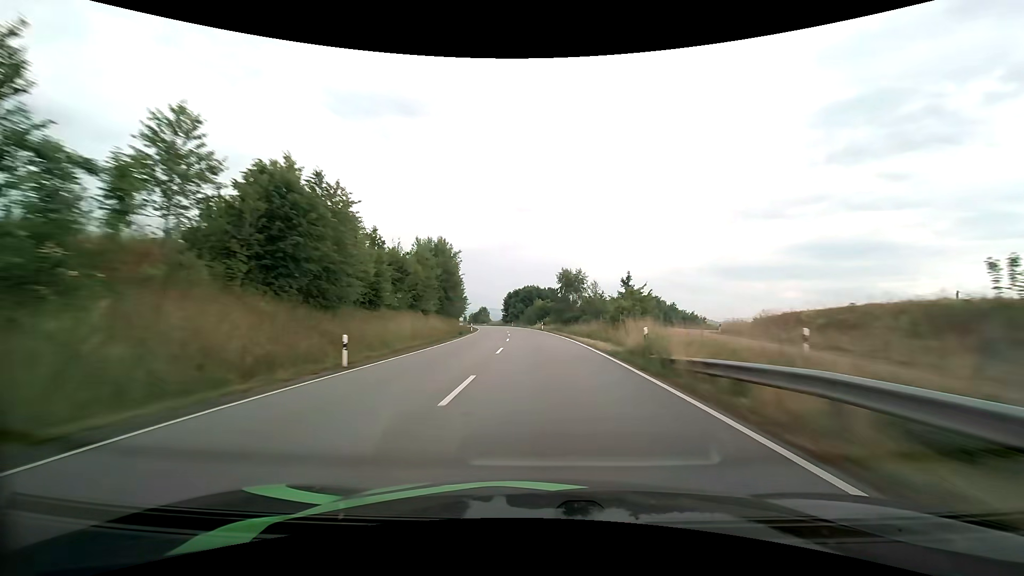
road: primary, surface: asphalt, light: Day
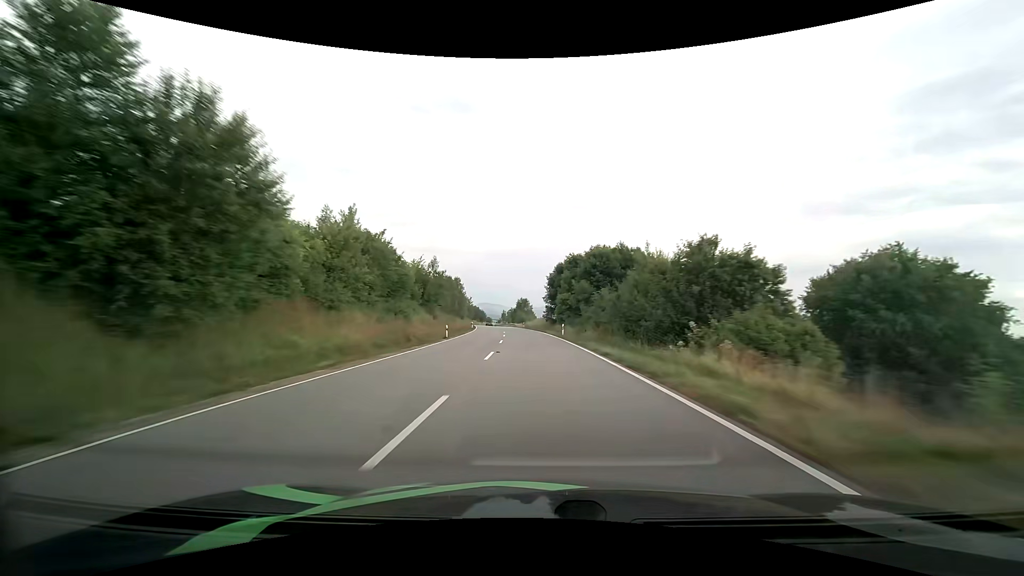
(-3.6, +75.6) m; -6°
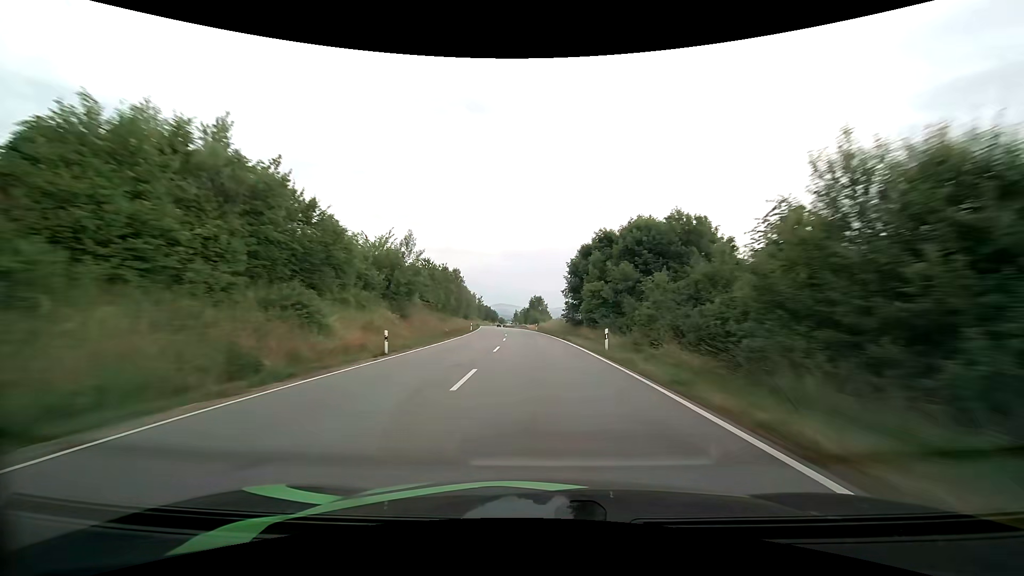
(-0.2, +19.4) m; -2°
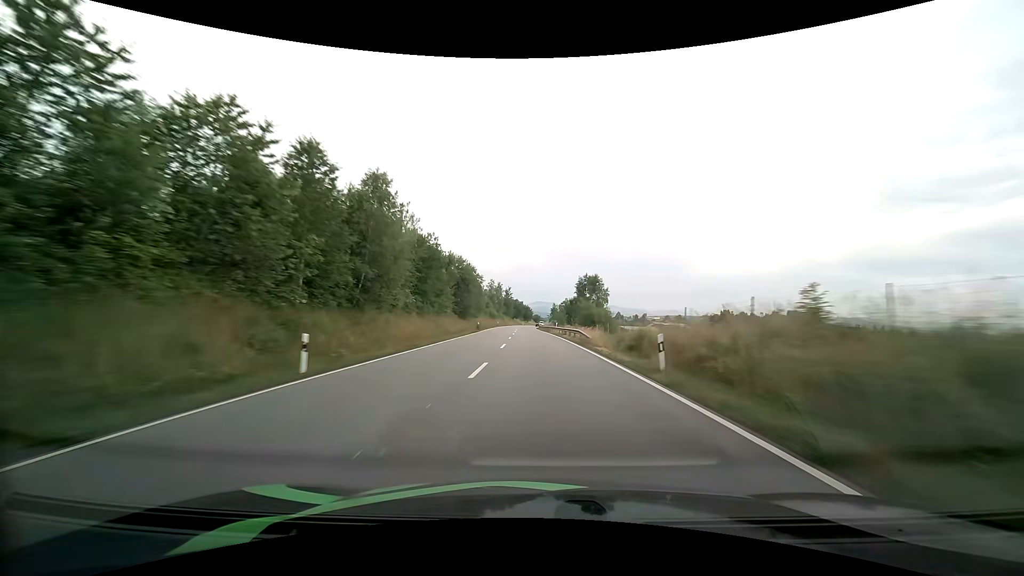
(-2.4, +58.5) m; -4°
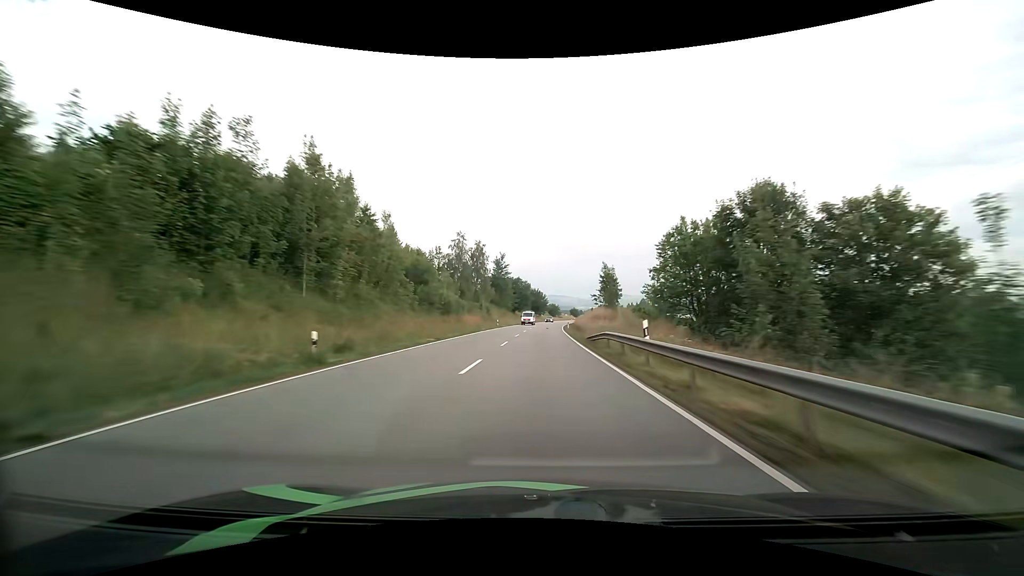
(-2.0, +95.7) m; -1°
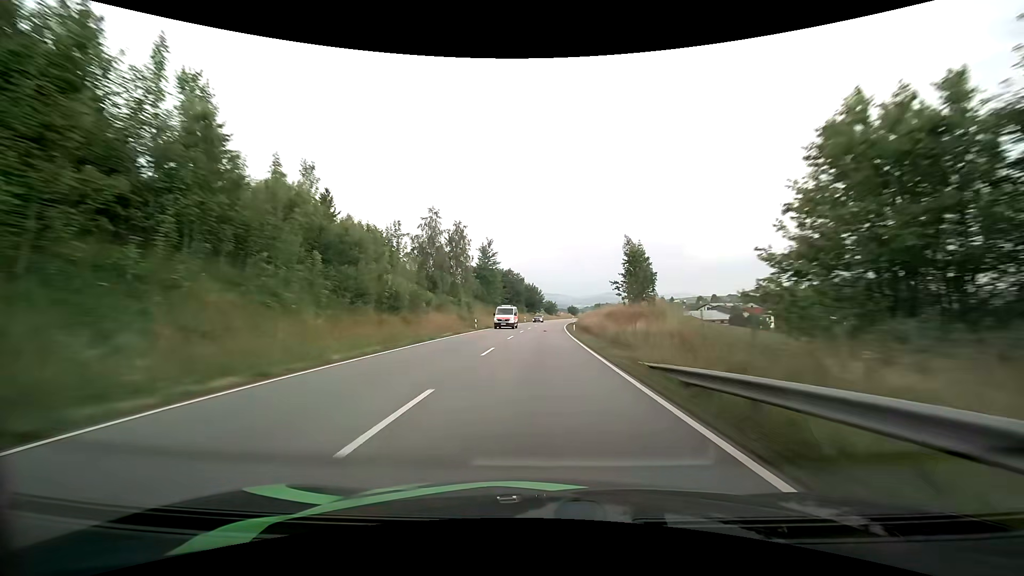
(+0.1, +18.9) m; +1°
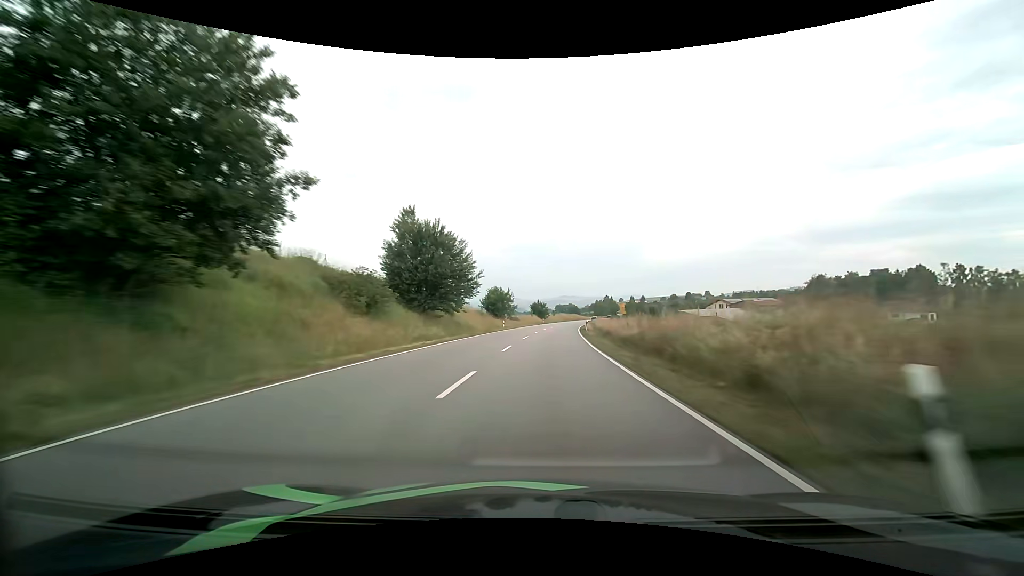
(+3.3, +92.7) m; +5°
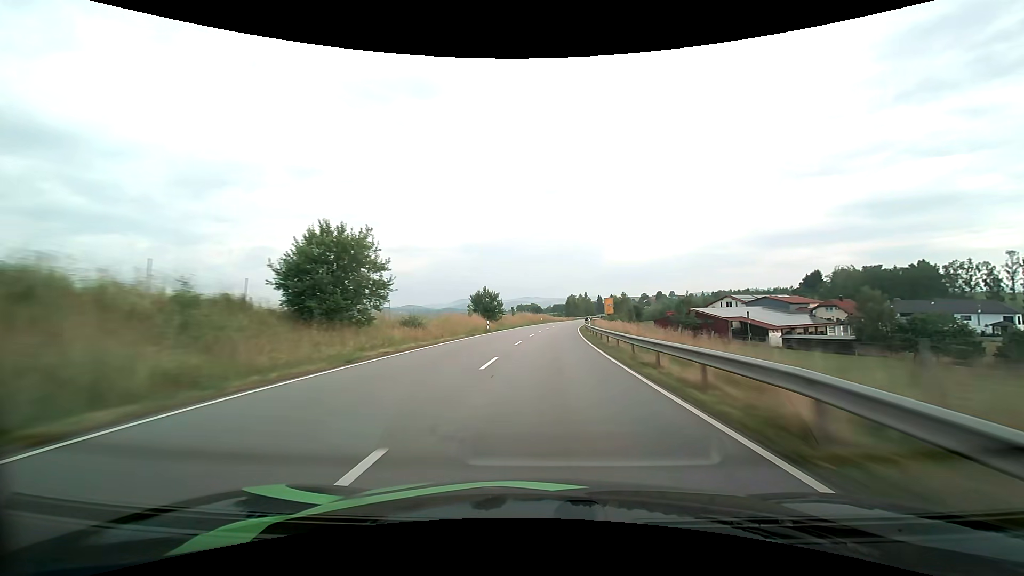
(+2.1, +54.9) m; +4°
(0, +10) (0, +20) (+1, +30) (+1, +40) (+2, +50) (+2, +60) (+3, +70) (+4, +80) (+5, +90) (+7, +100) m
